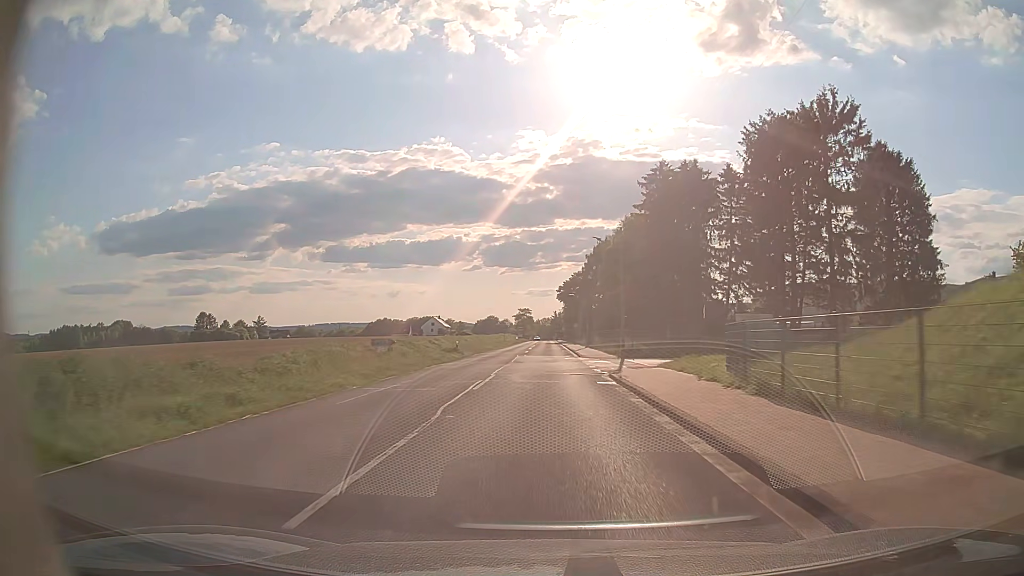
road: tertiary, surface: asphalt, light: Day
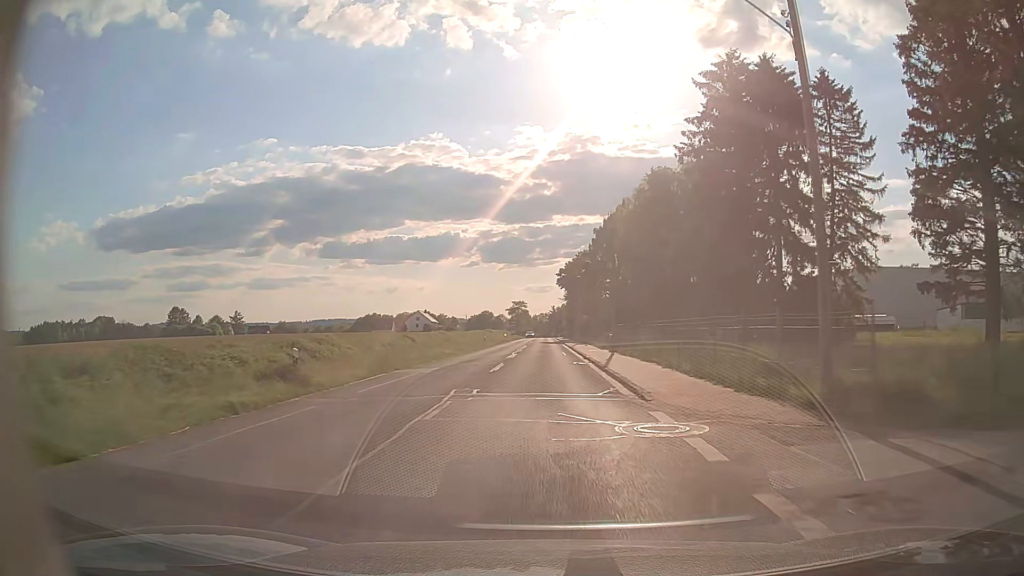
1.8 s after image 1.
(+0.2, +30.2) m; 0°
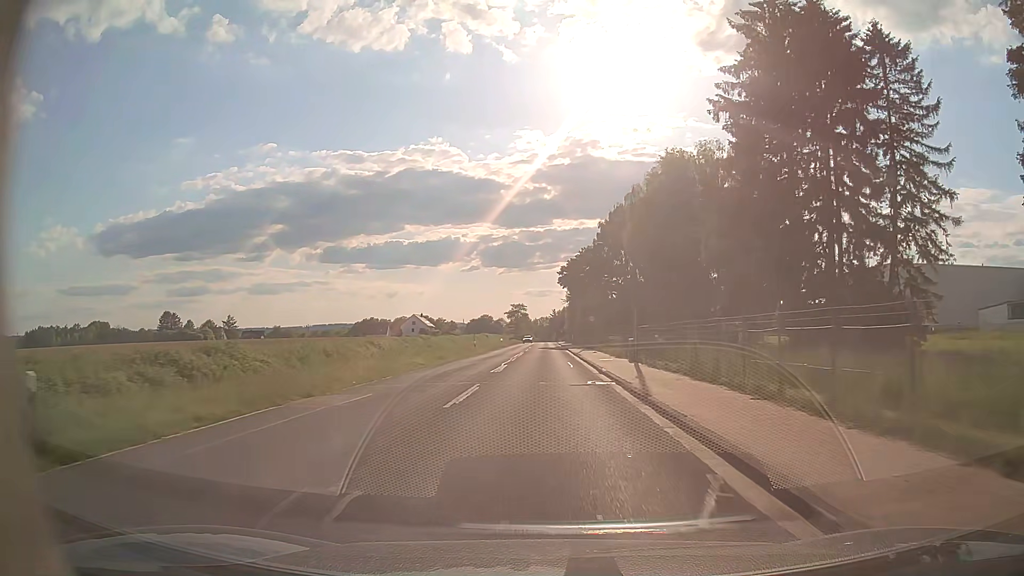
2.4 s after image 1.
(0.0, +10.0) m; 0°
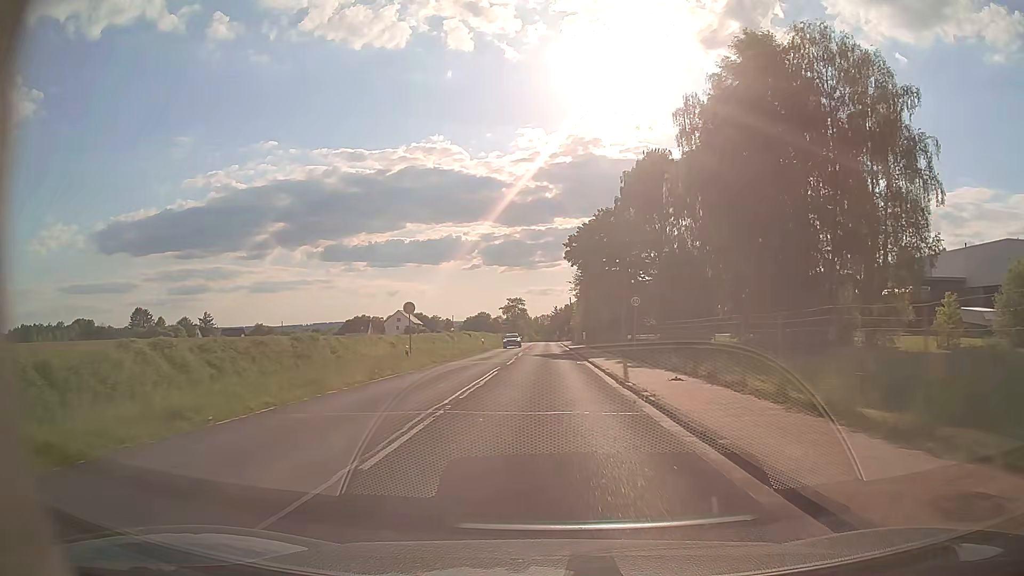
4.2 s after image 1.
(+0.1, +29.9) m; 0°
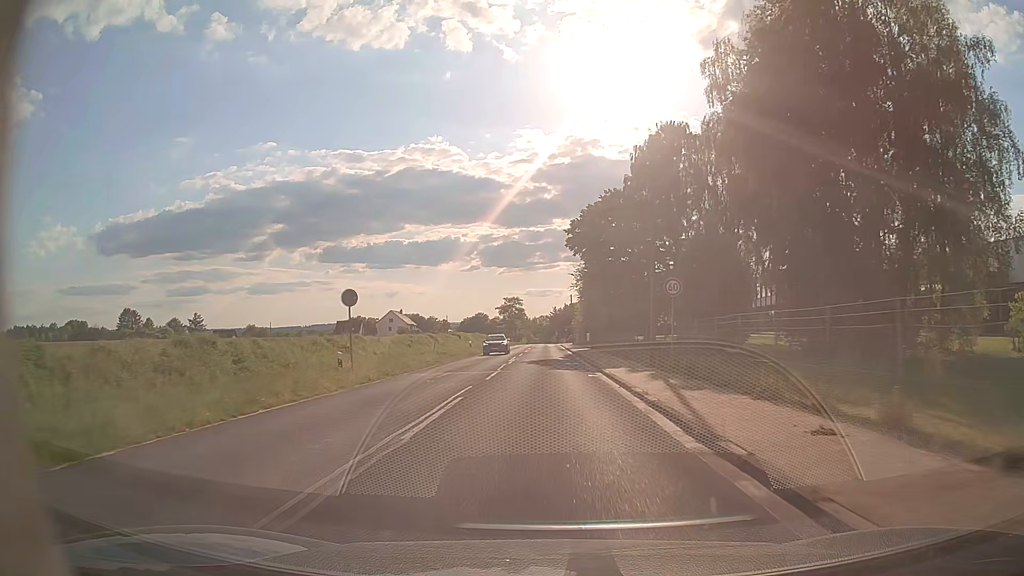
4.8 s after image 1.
(+0.1, +9.9) m; 0°
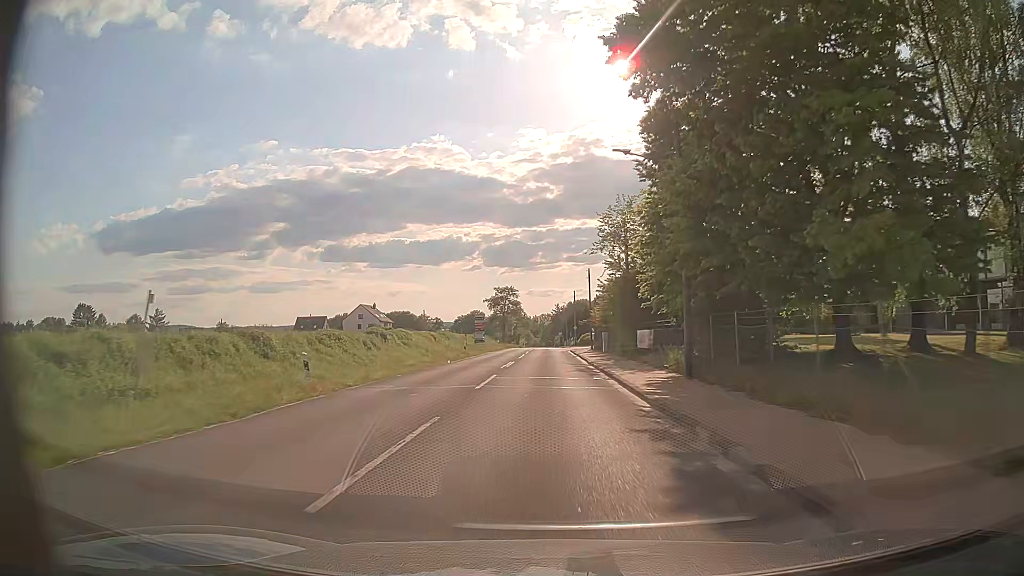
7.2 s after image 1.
(+0.1, +39.9) m; 0°
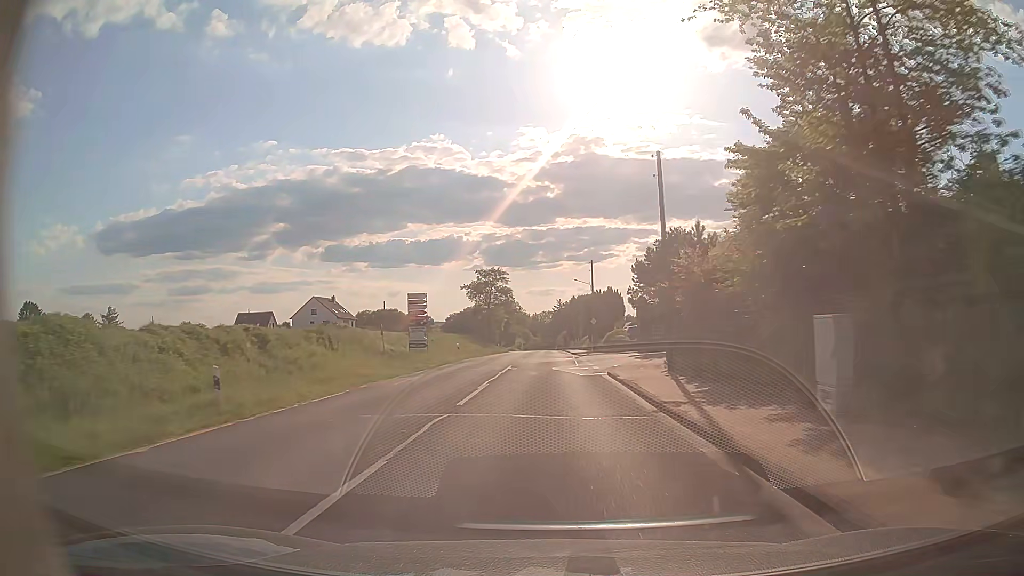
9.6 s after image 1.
(+0.3, +40.0) m; 0°
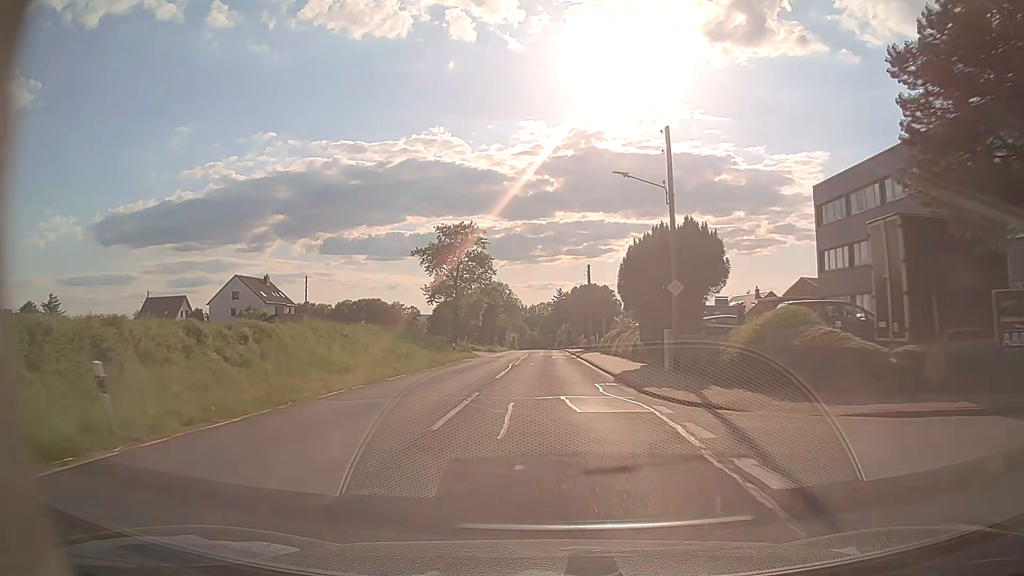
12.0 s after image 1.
(-0.1, +39.9) m; 0°
(0, +10) (0, +20) (0, +30) (0, +40) (0, +50) (0, +60) (0, +70) (0, +80) (0, +90) (0, +100) m
